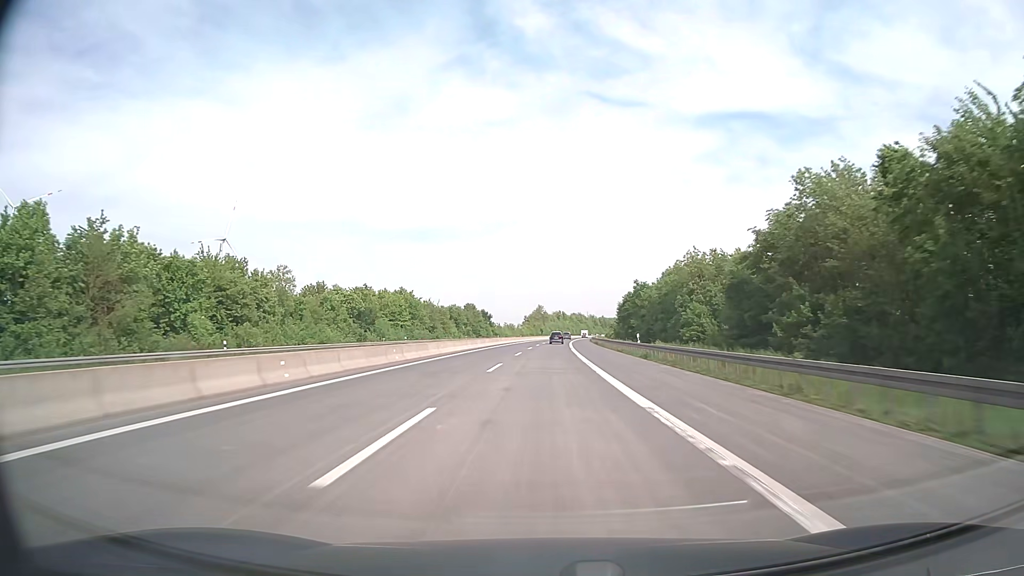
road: motorway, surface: asphalt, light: Day
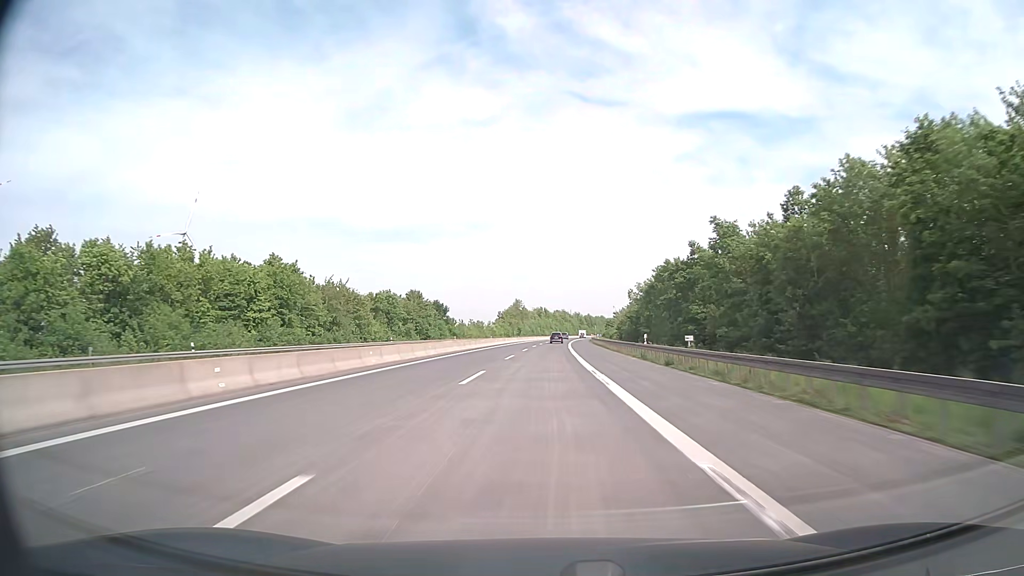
(+0.8, +59.5) m; +2°
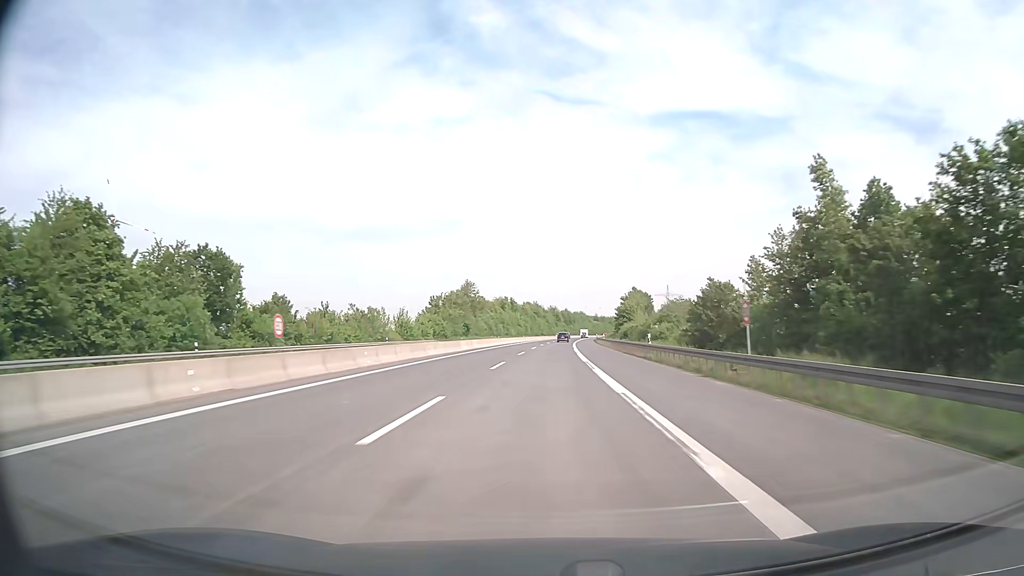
(+2.1, +99.4) m; +2°
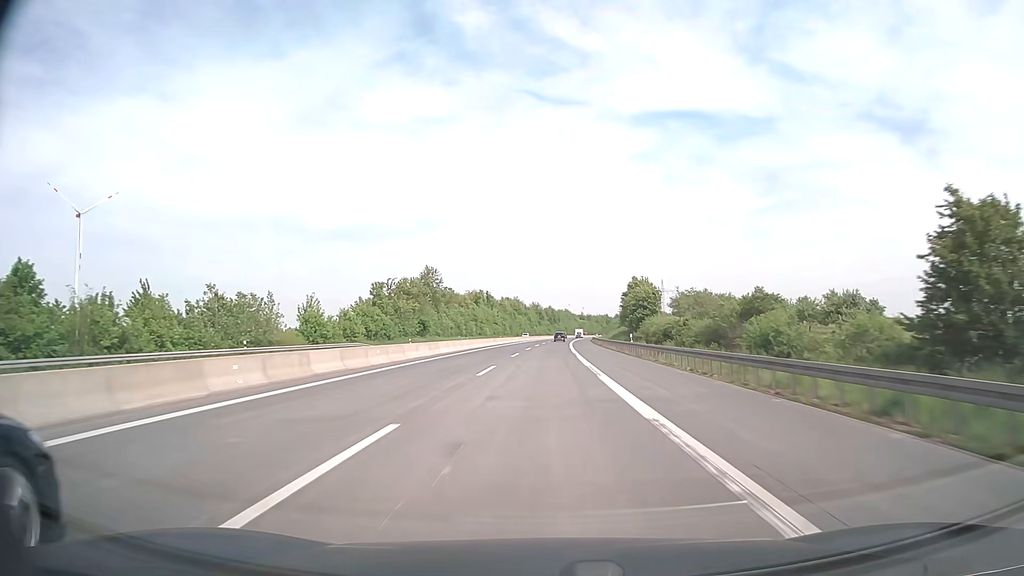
(+0.5, +39.7) m; +2°
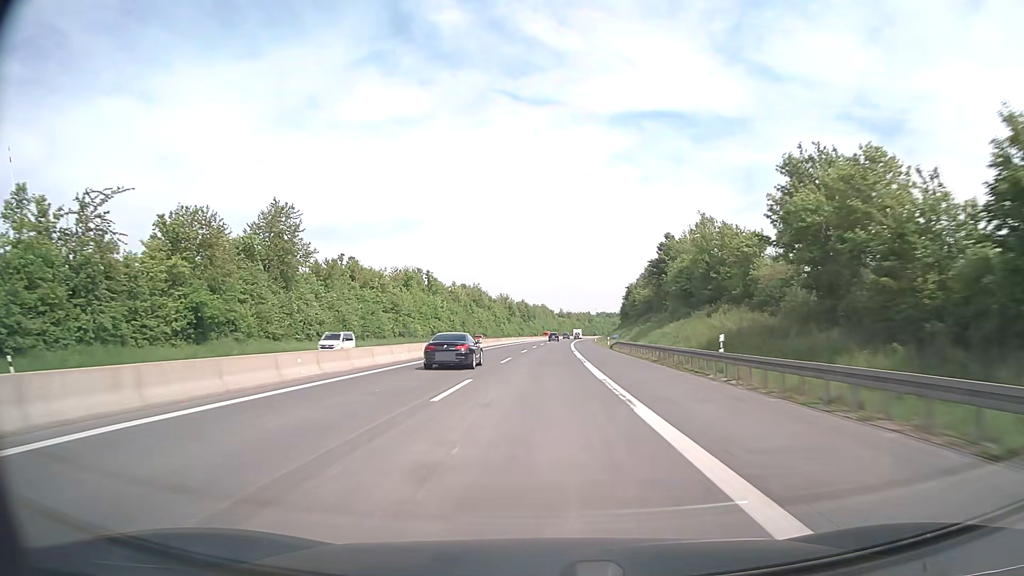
(+1.5, +79.5) m; +2°
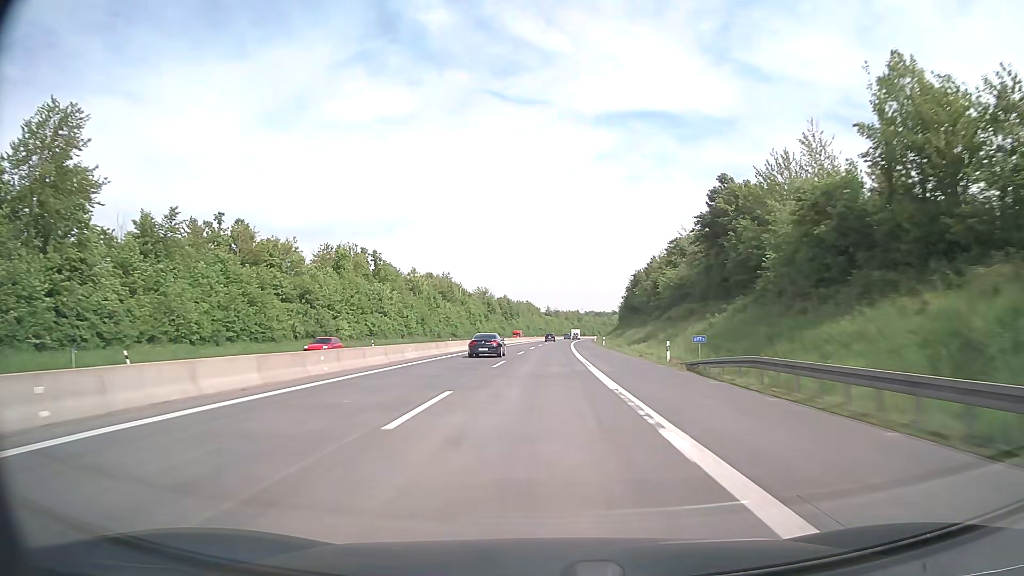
(+0.5, +39.7) m; +1°
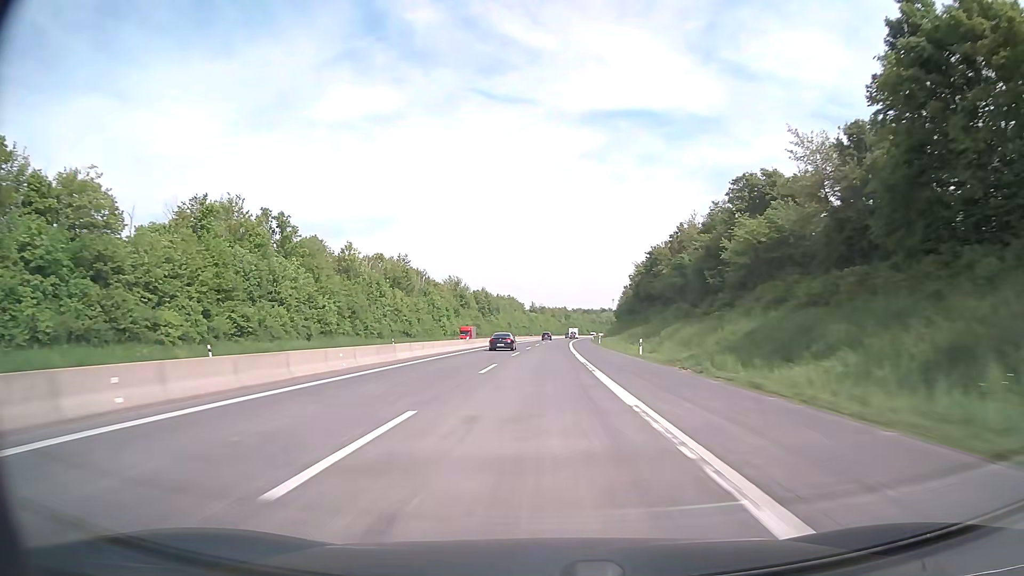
(+0.4, +39.7) m; +1°
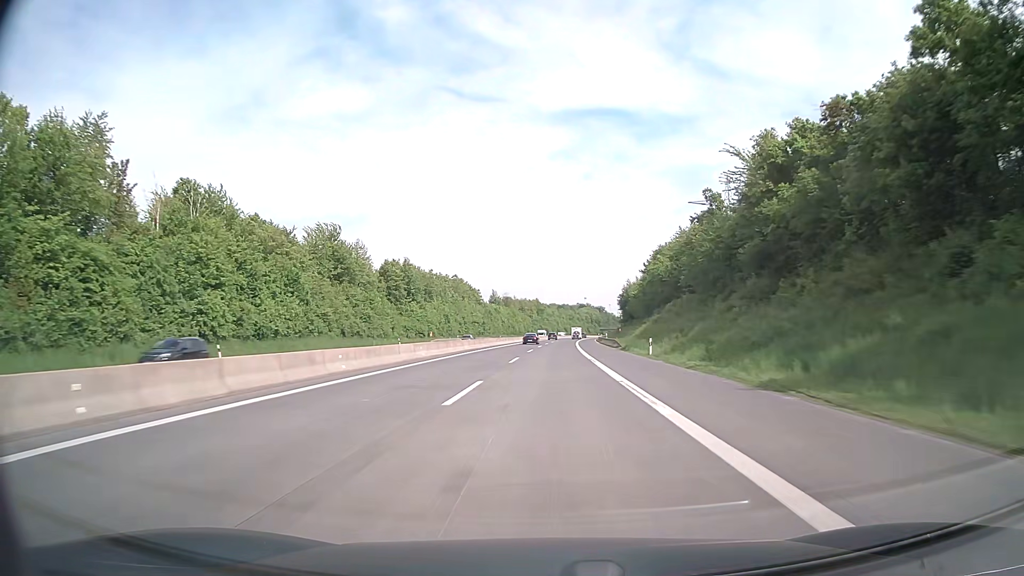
(+2.3, +99.4) m; +3°
(0, +10) (0, +20) (0, +30) (0, +40) (+1, +50) (+1, +60) (+1, +70) (+2, +80) (+2, +90) (+3, +100) m
